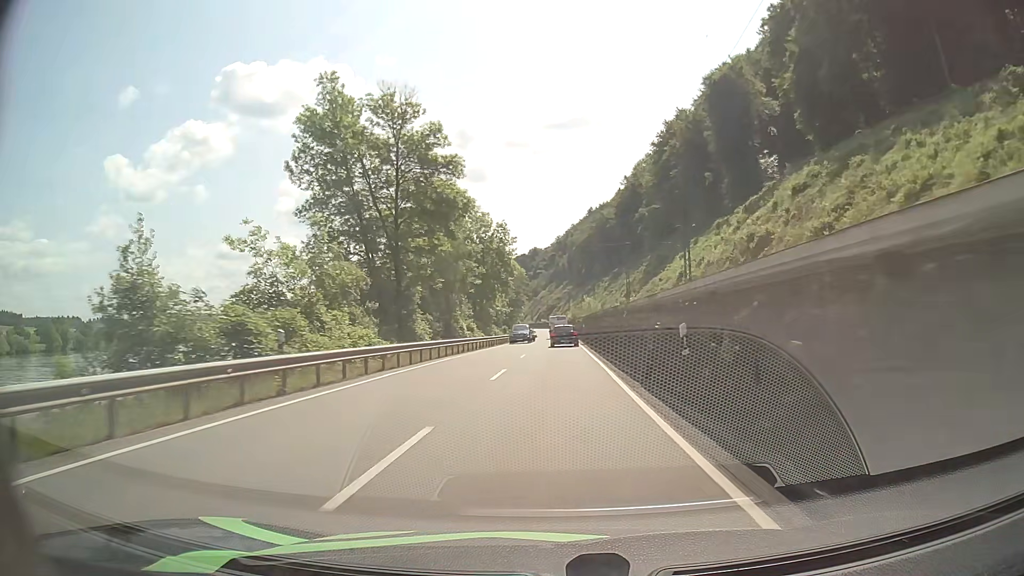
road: primary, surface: asphalt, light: Day
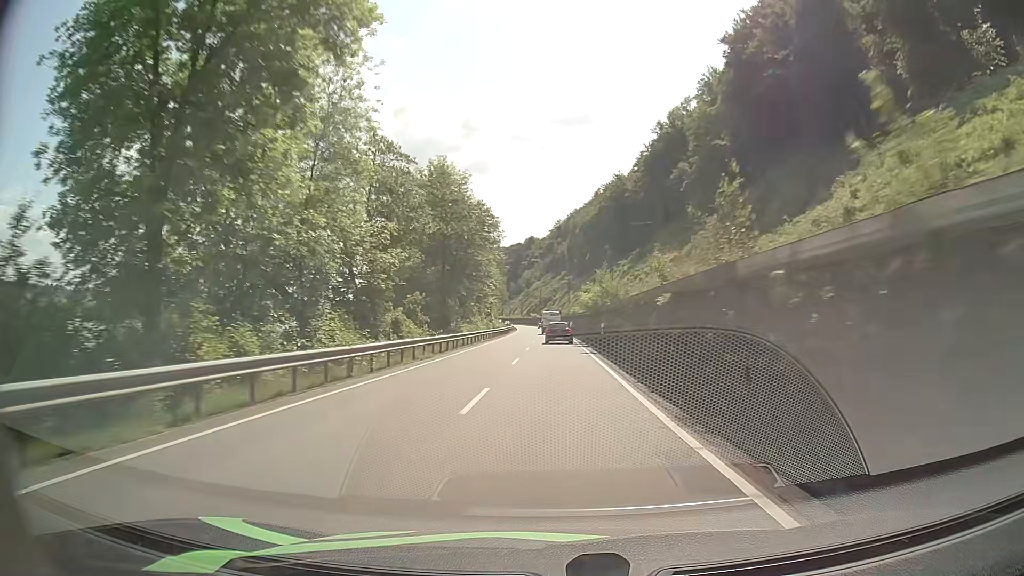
(+0.8, +66.3) m; 0°
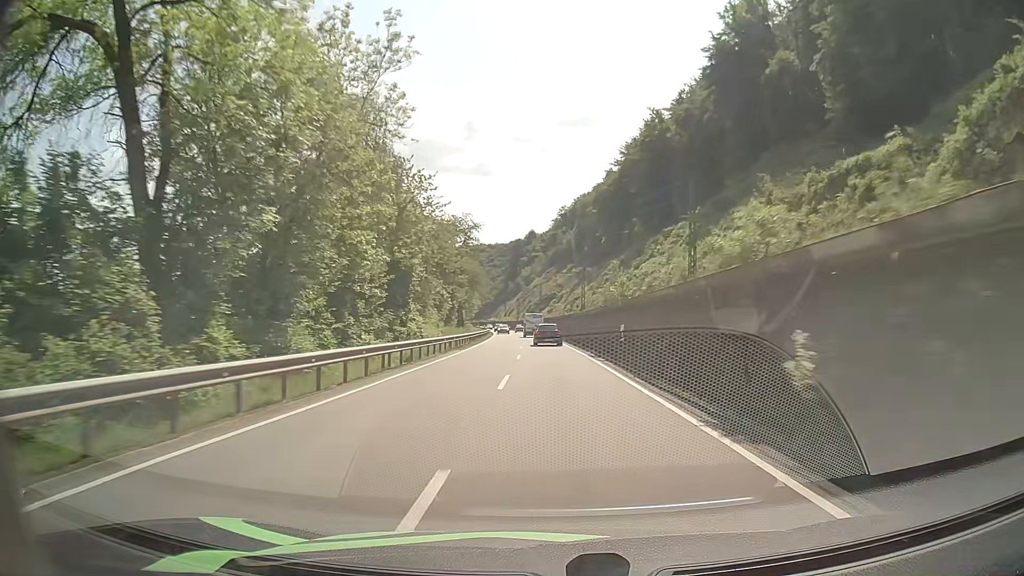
(+0.4, +67.6) m; 0°
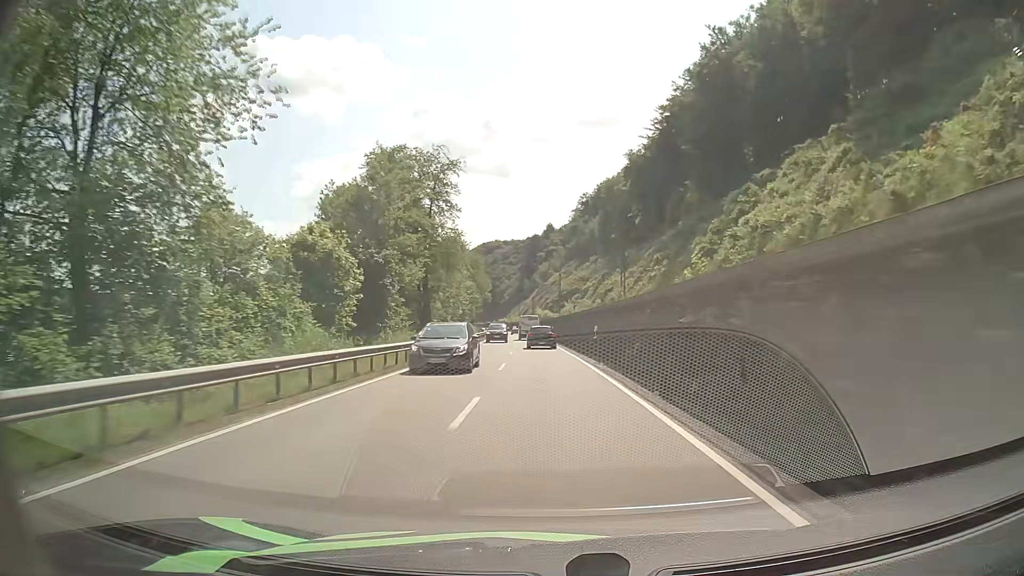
(-0.6, +41.4) m; -2°
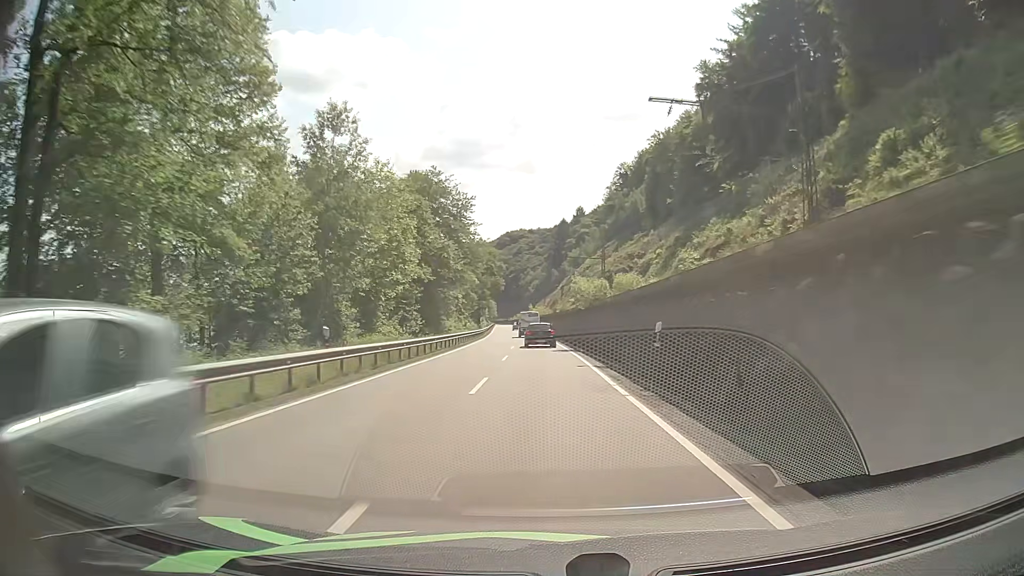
(-1.6, +55.3) m; -3°
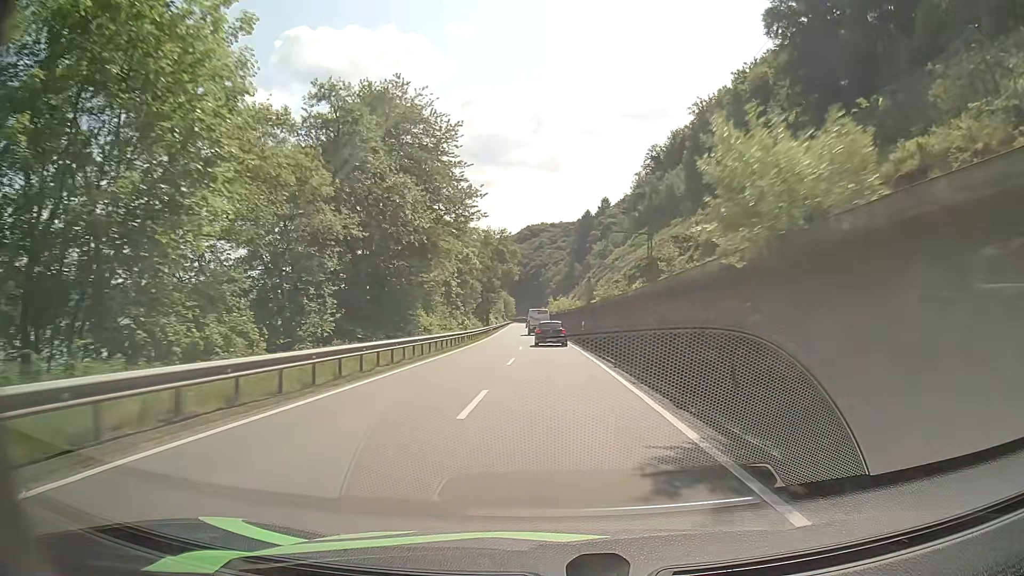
(-0.5, +27.4) m; -2°
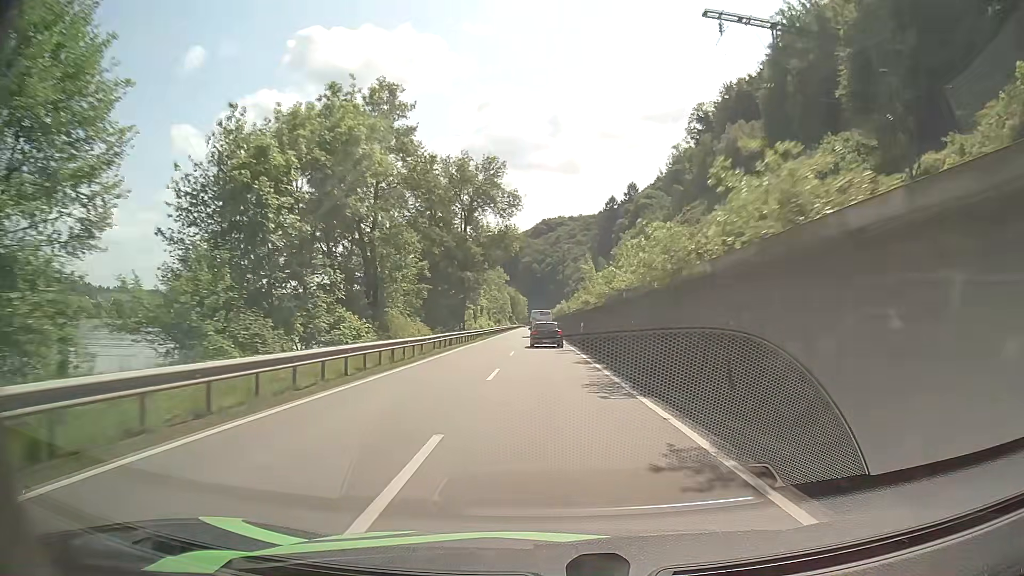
(-0.7, +53.1) m; -1°
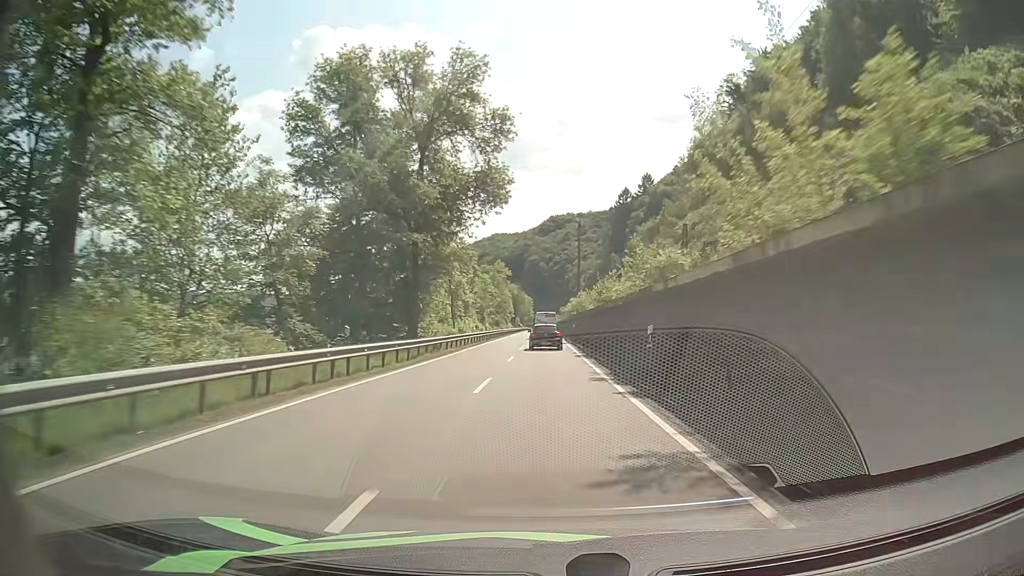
(-0.2, +26.5) m; -1°
(0, +10) (0, +20) (0, +30) (0, +40) (0, +50) (0, +60) (0, +70) (0, +80) (0, +90) (0, +100) m
